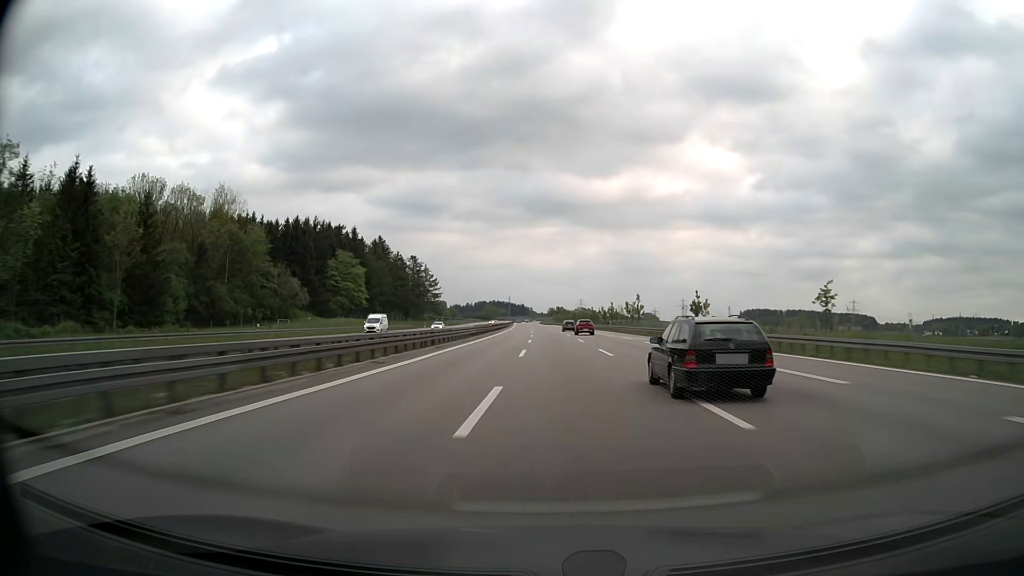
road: motorway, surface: asphalt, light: Day
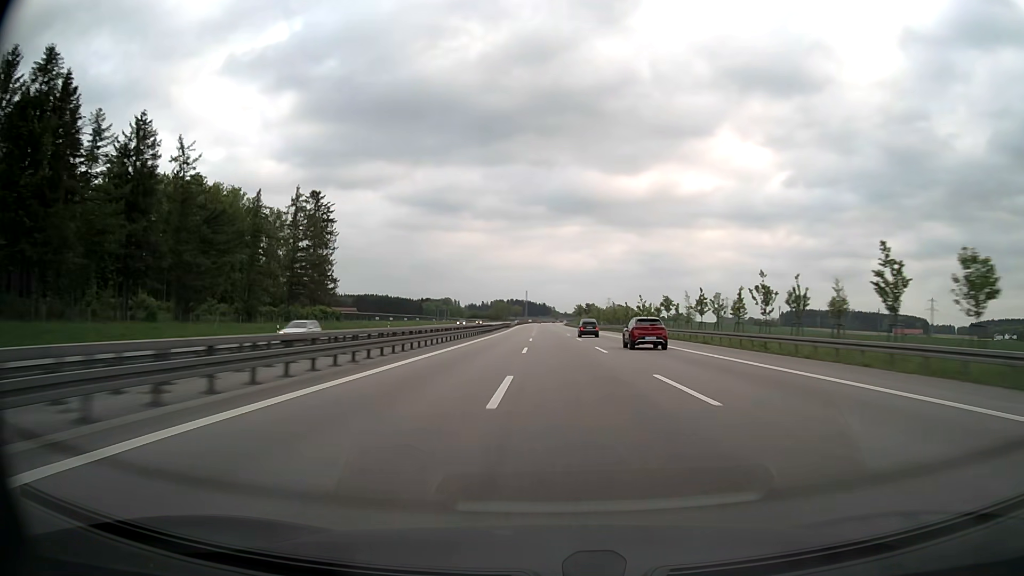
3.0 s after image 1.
(-2.9, +142.5) m; -2°
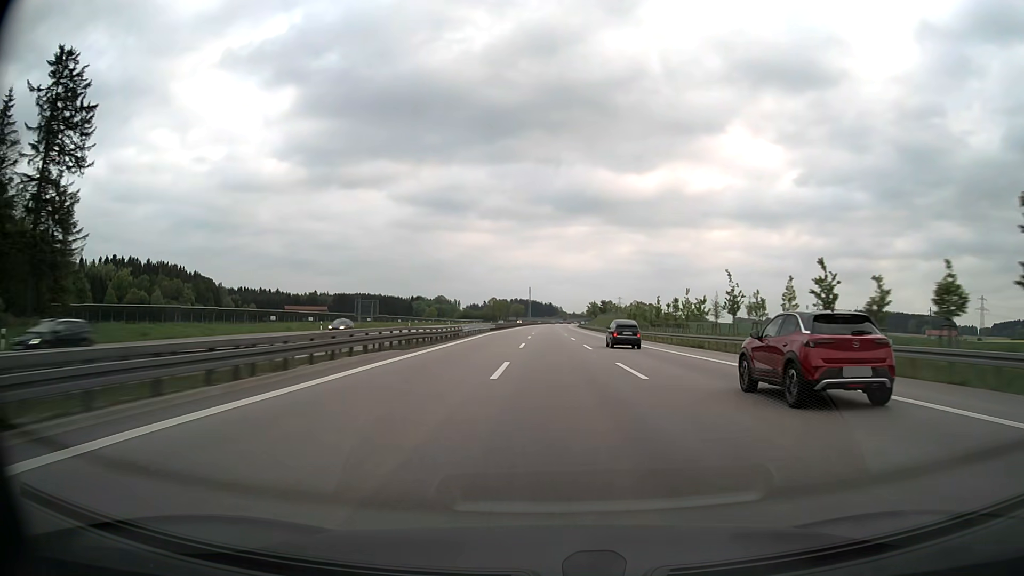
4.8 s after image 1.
(-0.4, +85.6) m; 0°
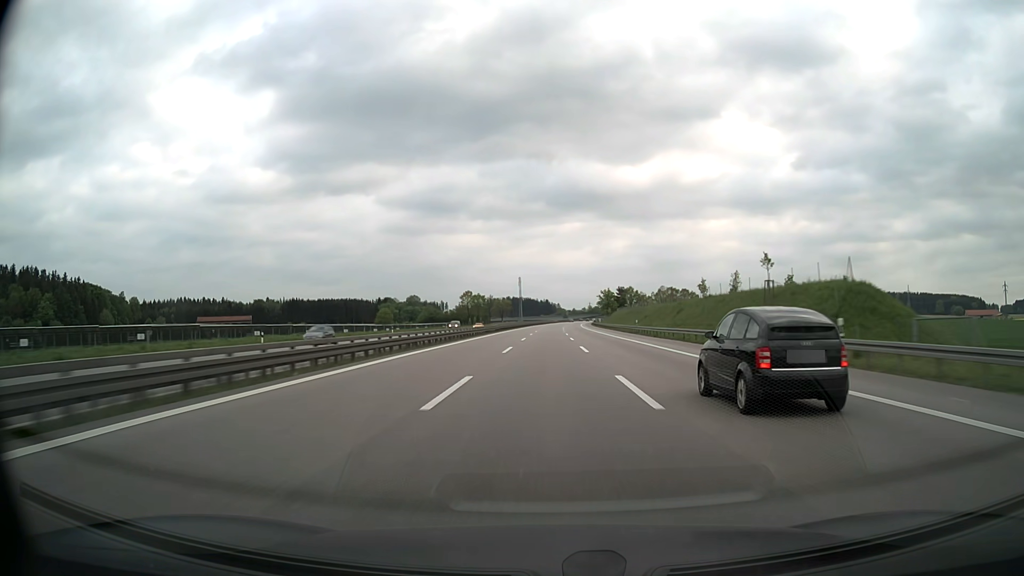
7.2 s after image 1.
(+0.3, +114.0) m; 0°
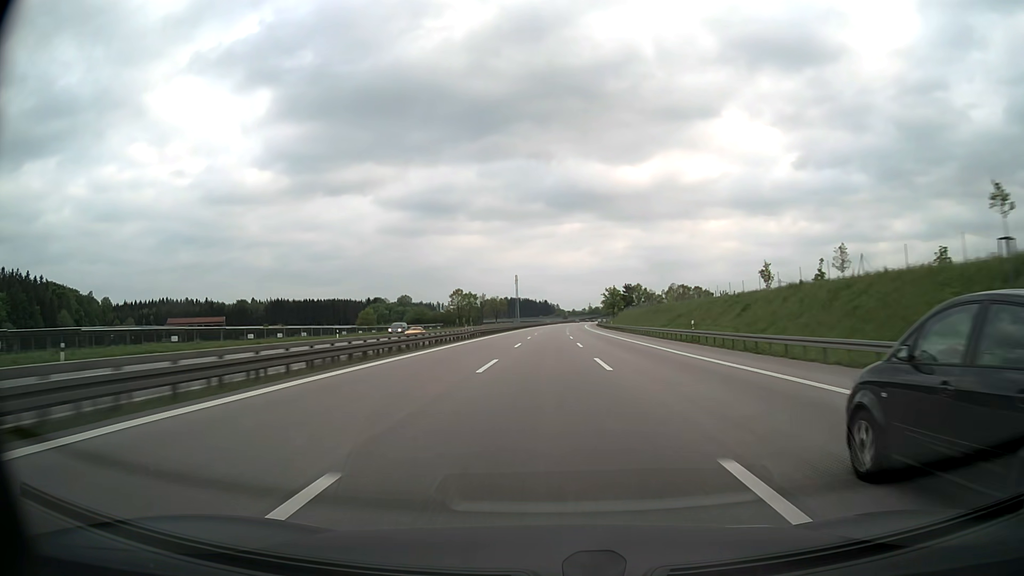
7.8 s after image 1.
(0.0, +28.5) m; 0°
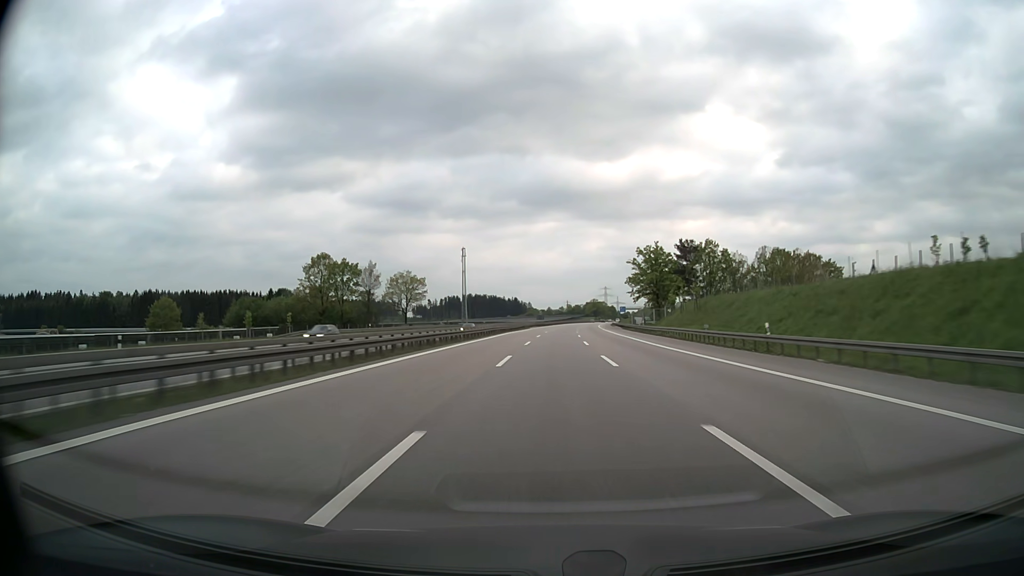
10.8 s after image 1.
(+2.1, +142.4) m; +2°
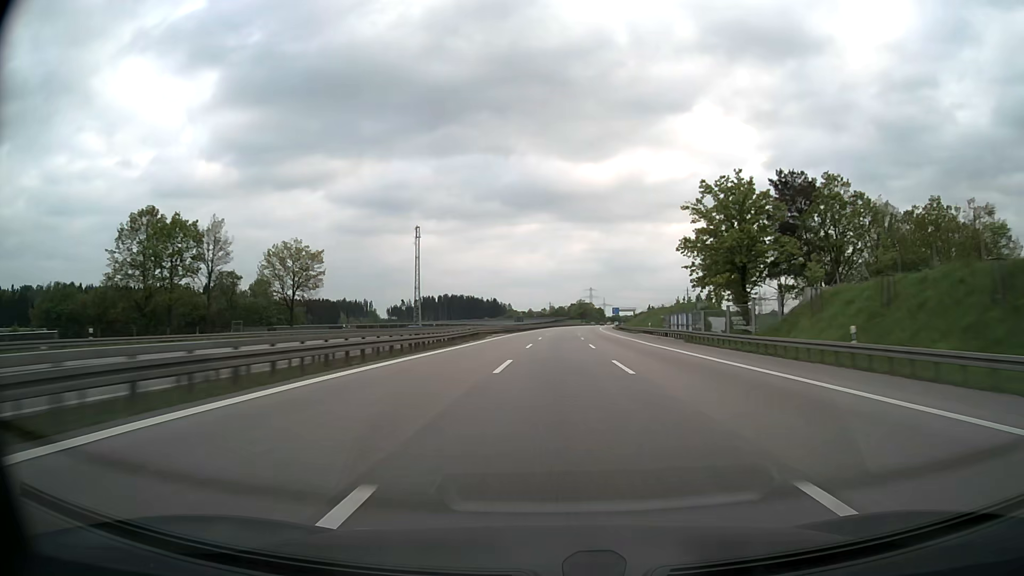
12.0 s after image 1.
(+0.7, +57.0) m; +1°
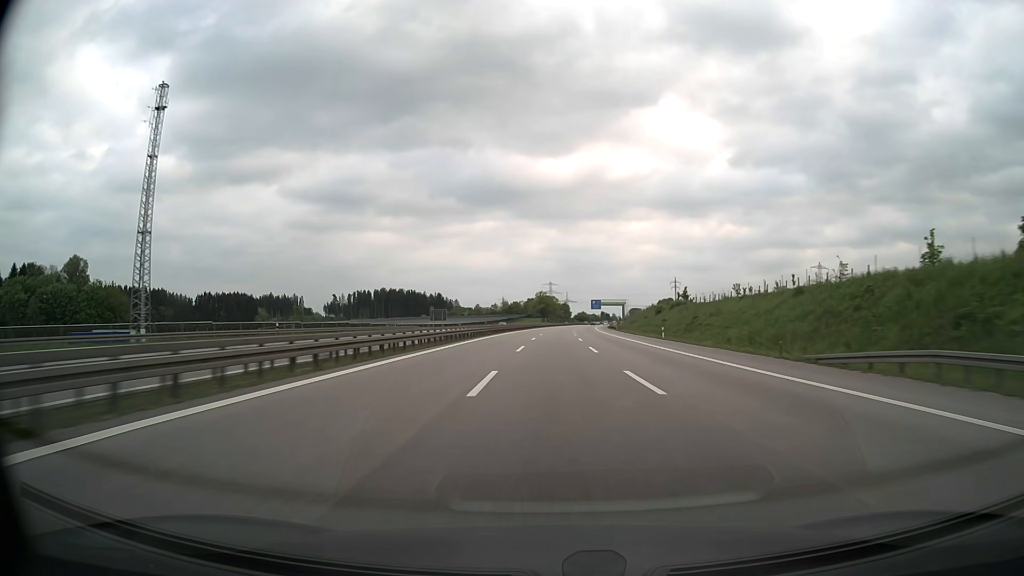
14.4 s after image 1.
(+3.5, +113.9) m; +4°
(0, +10) (0, +20) (0, +30) (0, +40) (+1, +50) (+1, +60) (+1, +70) (+2, +80) (+2, +90) (+3, +100) m
